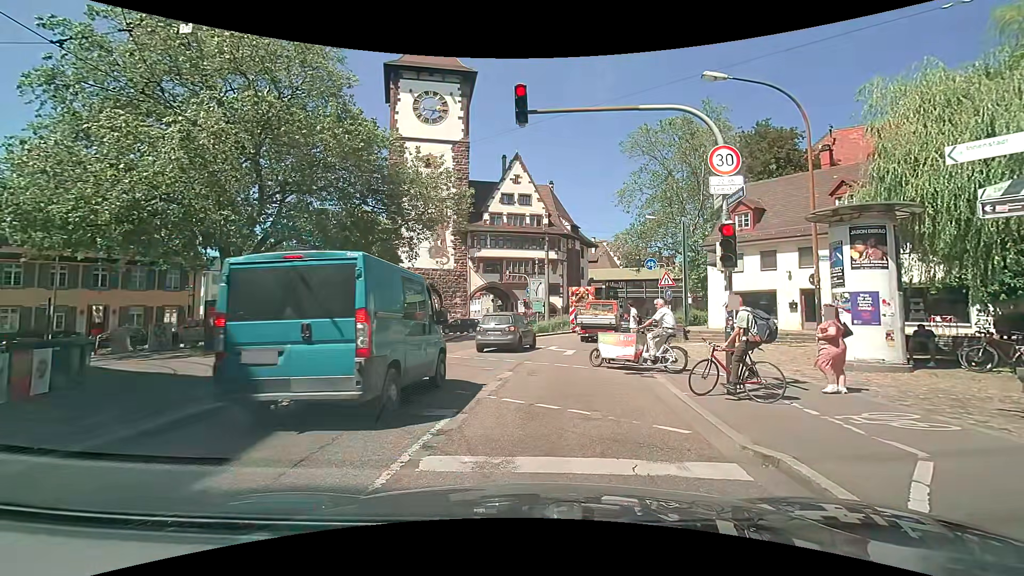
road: primary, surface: asphalt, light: Day
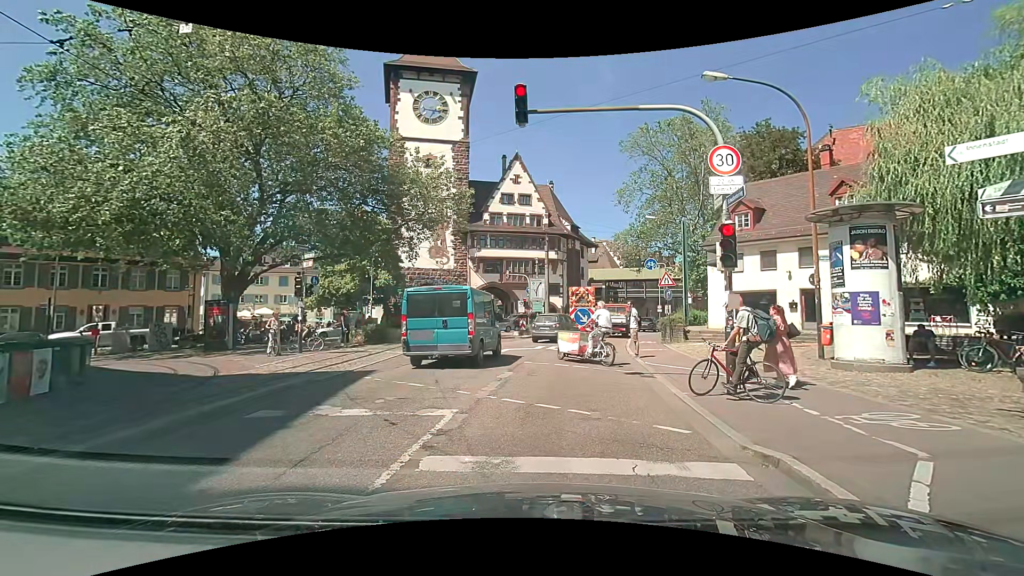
(0.0, 0.0) m; 0°
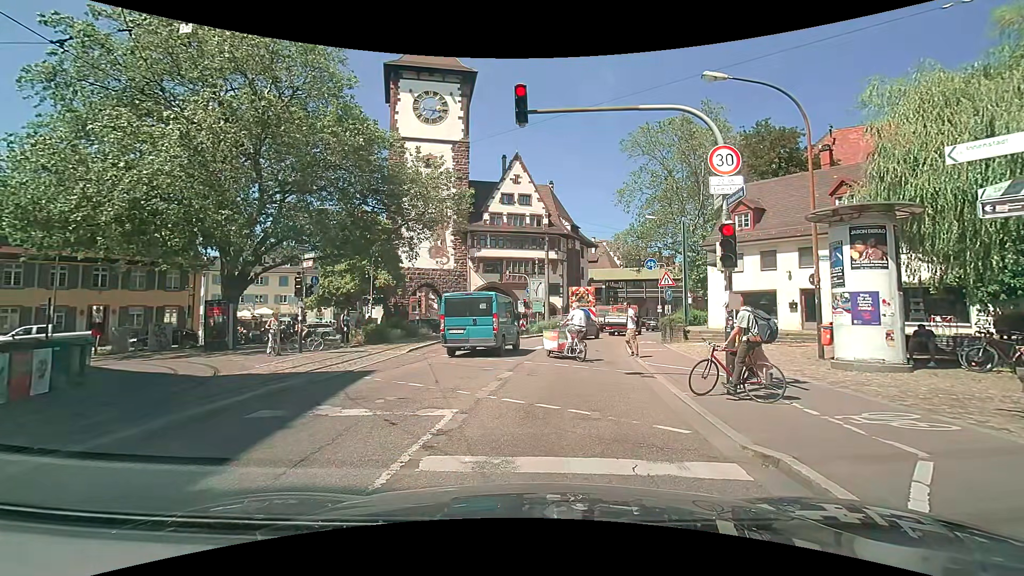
(0.0, 0.0) m; 0°
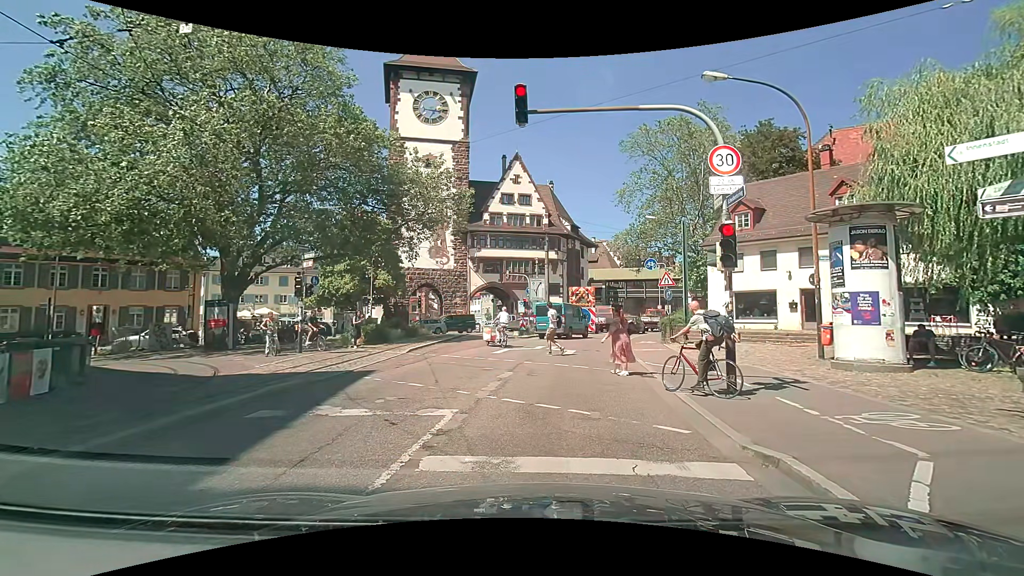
(0.0, 0.0) m; 0°
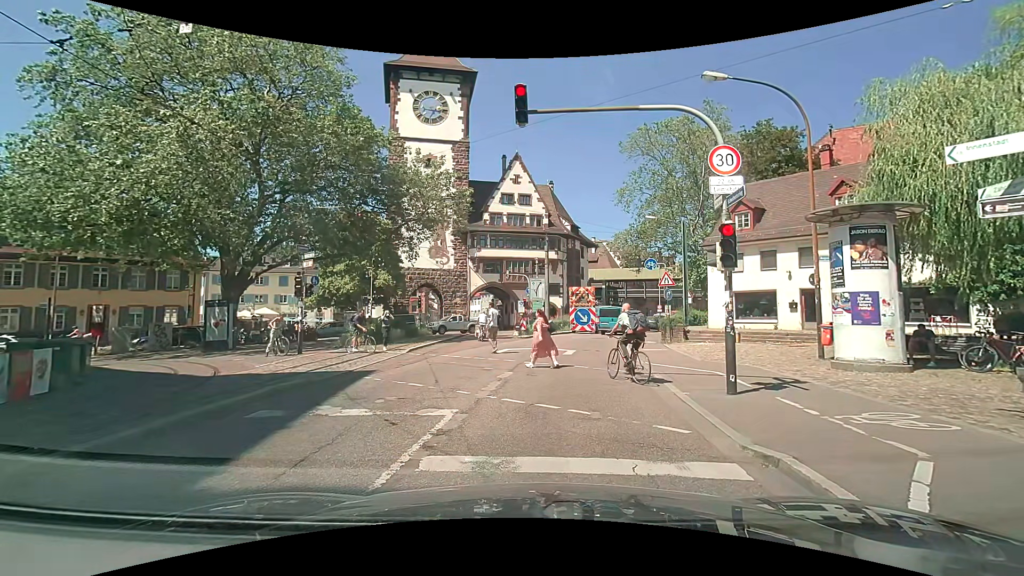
(0.0, 0.0) m; 0°
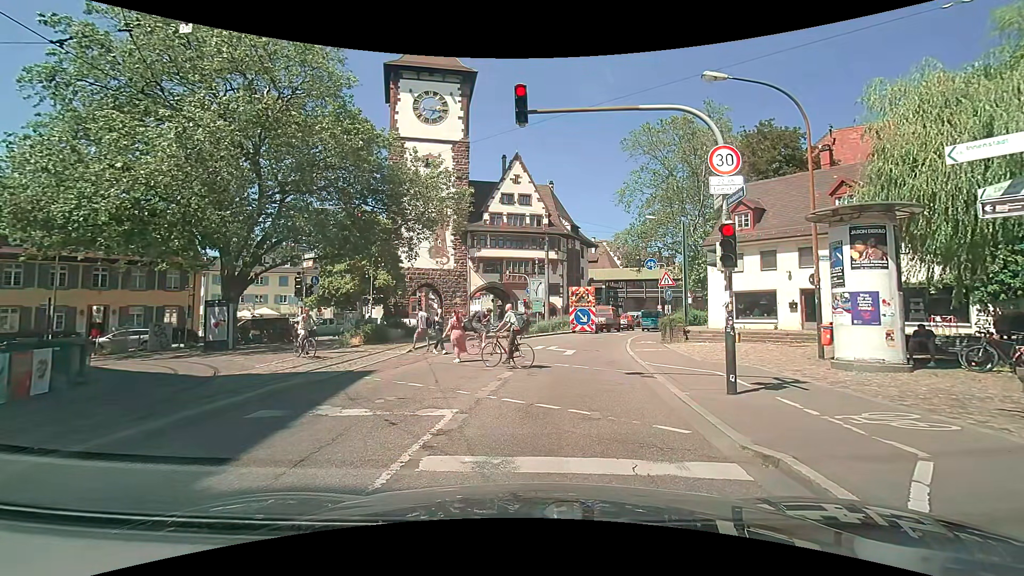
(0.0, 0.0) m; 0°
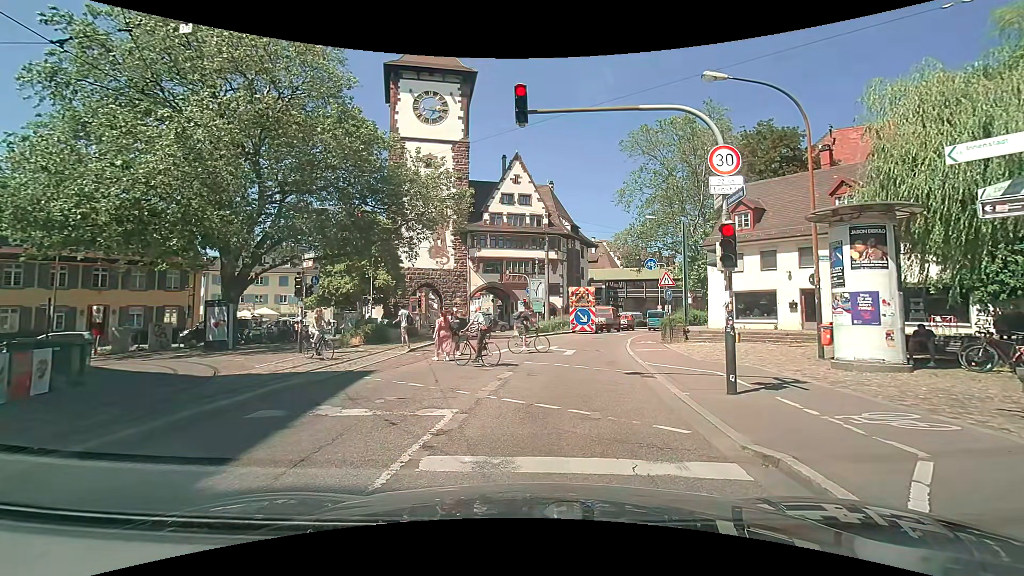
(0.0, 0.0) m; 0°
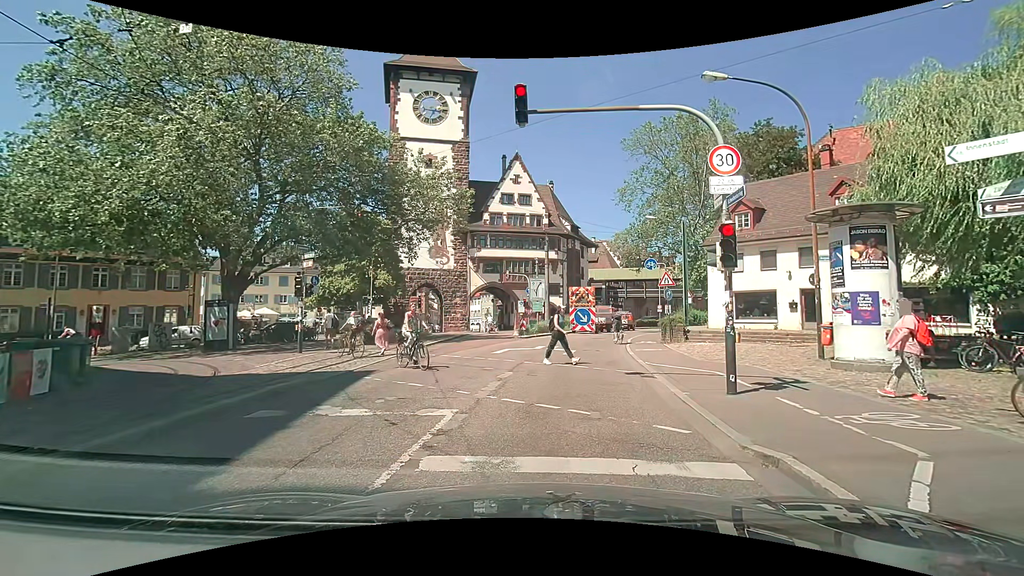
(0.0, 0.0) m; 0°
(+1, +10) (+2, +20) (+4, +30) (+8, +39) (+12, +48) (+17, +57) (+22, +66) (+28, +74) (+35, +81) (+42, +88) m
